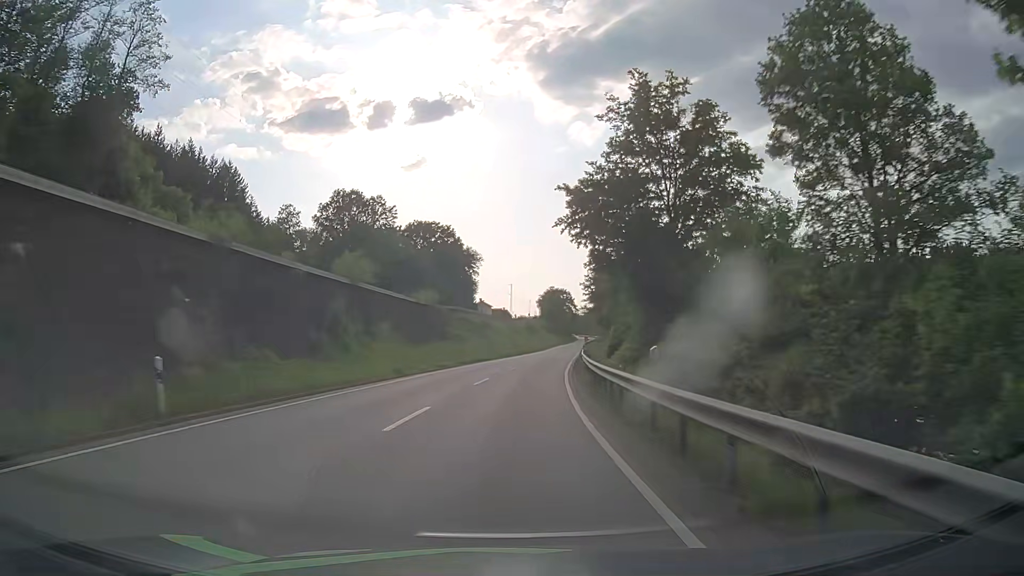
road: primary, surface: asphalt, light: Day
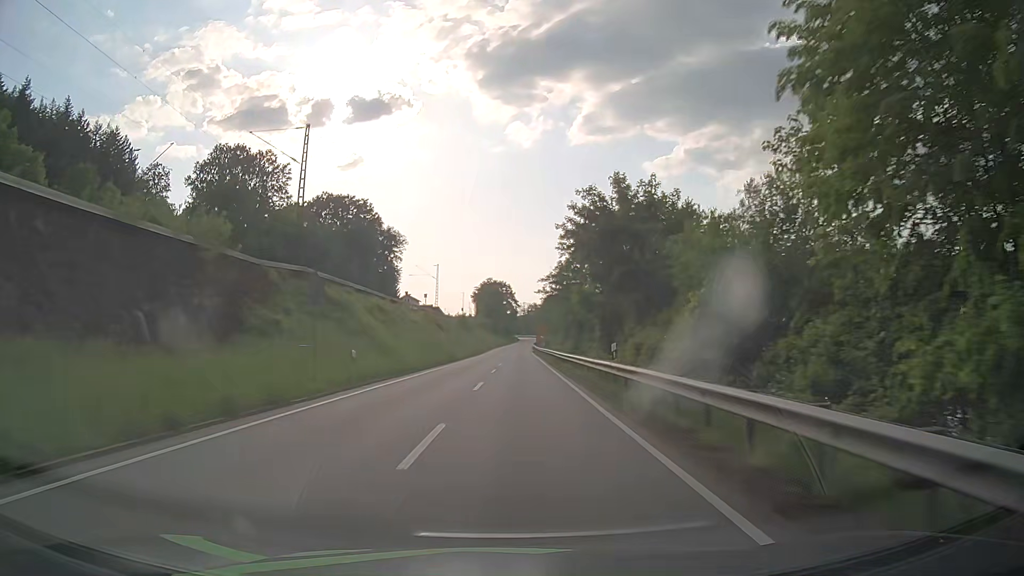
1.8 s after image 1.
(+2.0, +38.6) m; +6°
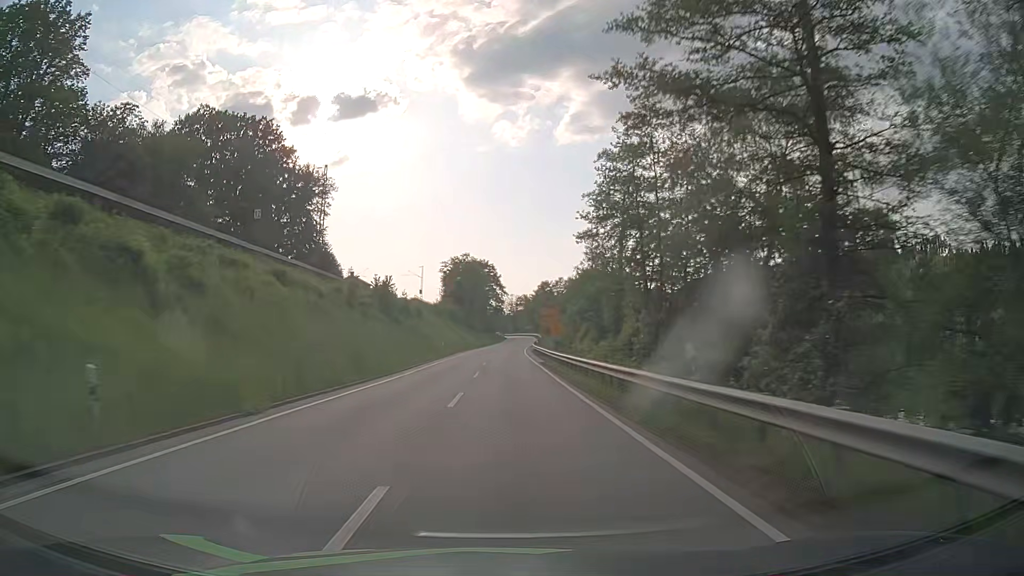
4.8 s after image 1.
(+1.2, +64.4) m; +1°
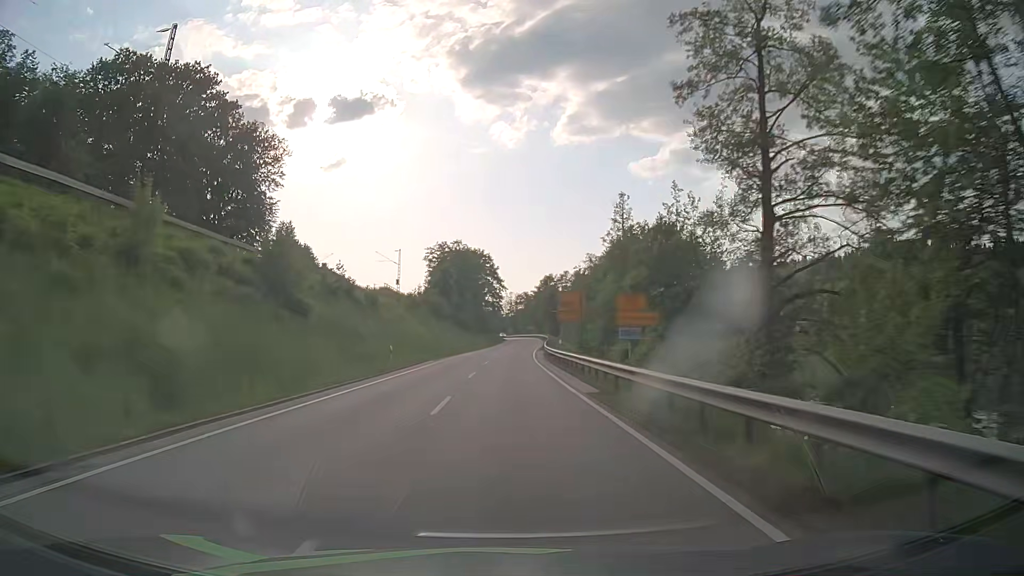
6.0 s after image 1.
(+0.2, +25.8) m; 0°
(0, +10) (0, +20) (0, +30) (0, +40) (+1, +50) (+1, +60) (+2, +70) (+2, +80) (+3, +90) (+3, +100) m
